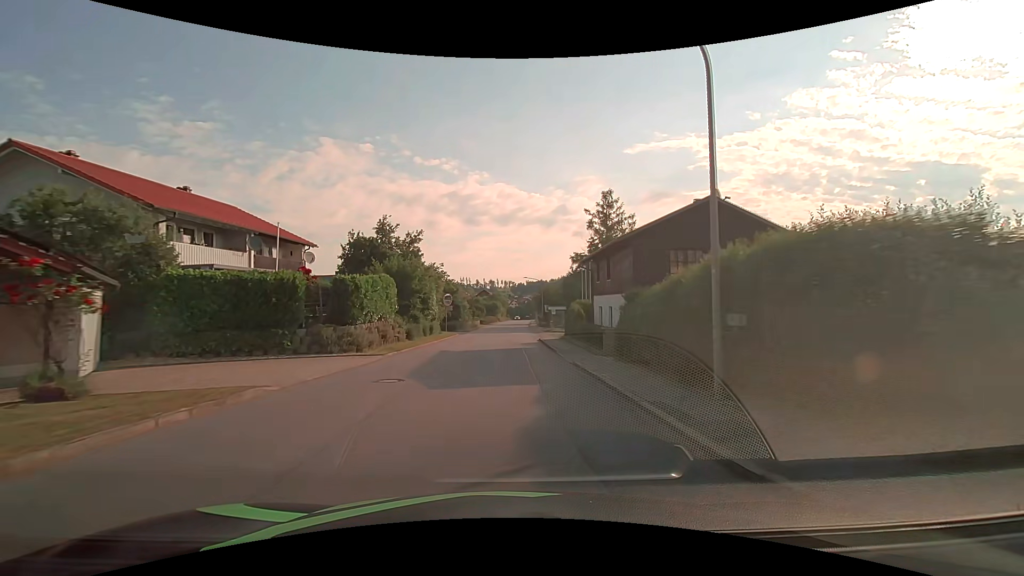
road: tertiary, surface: asphalt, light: Day
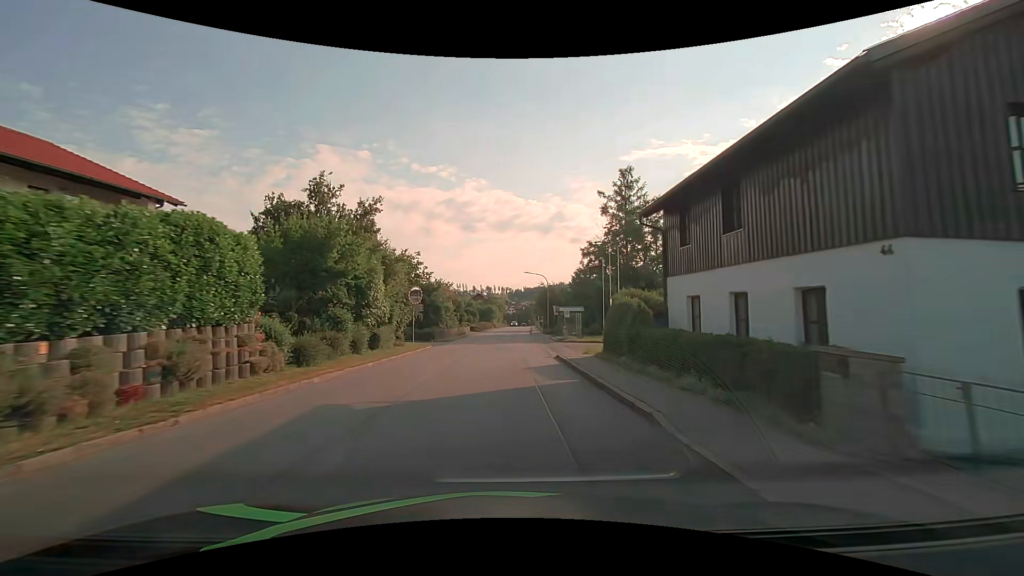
(0.0, +15.3) m; 0°
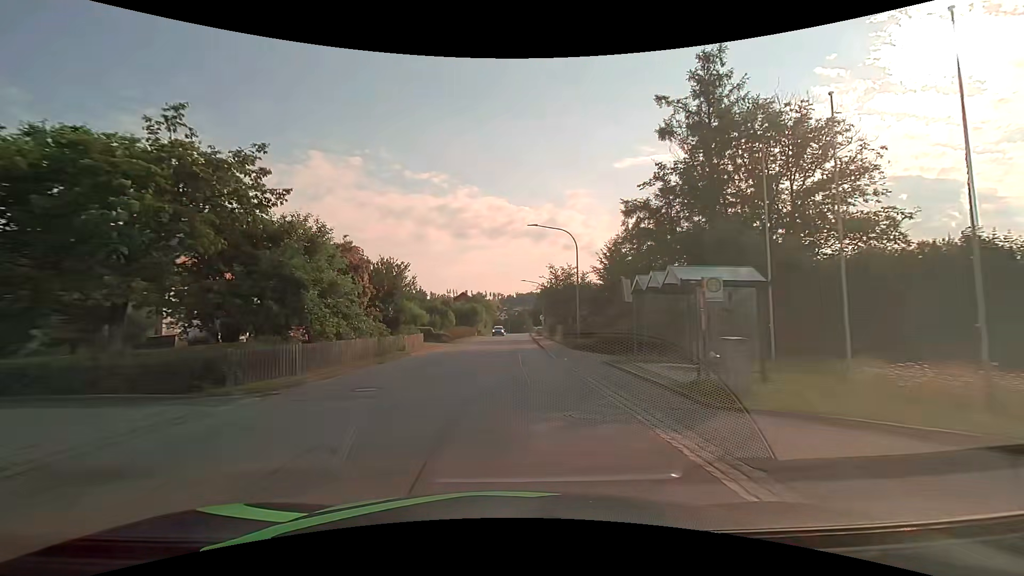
(+0.1, +30.5) m; +1°
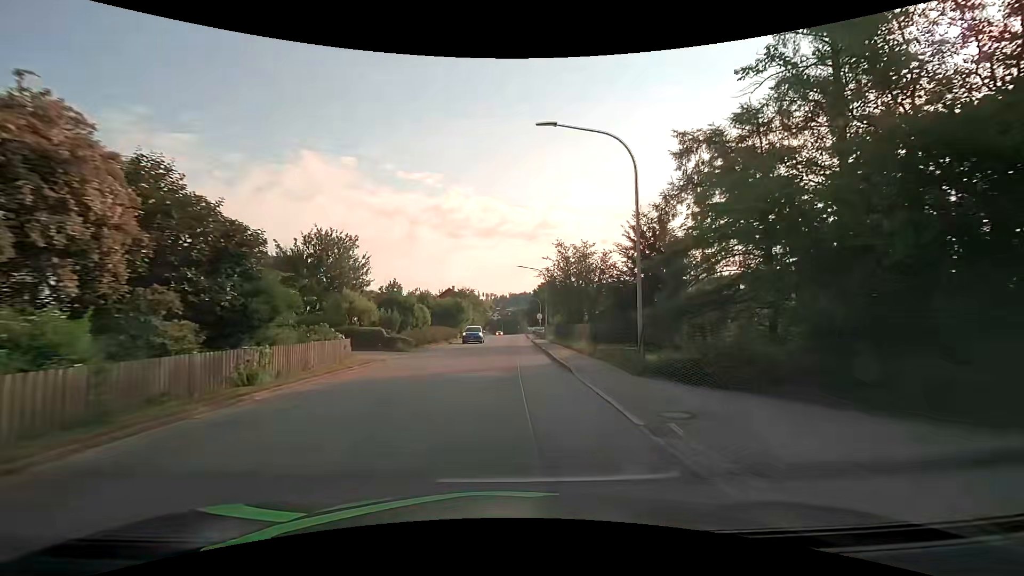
(0.0, +15.2) m; +1°
